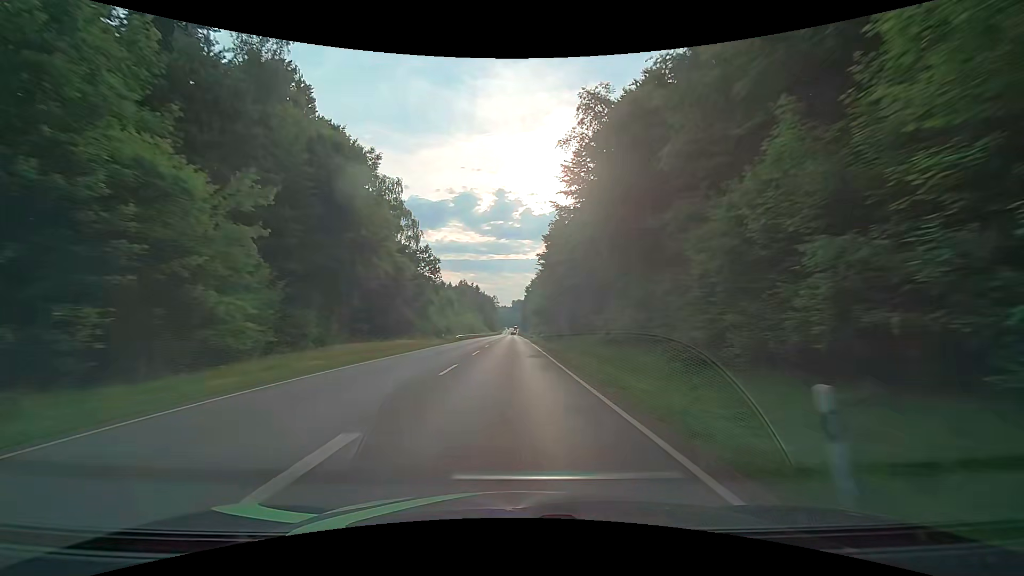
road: secondary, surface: asphalt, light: Day
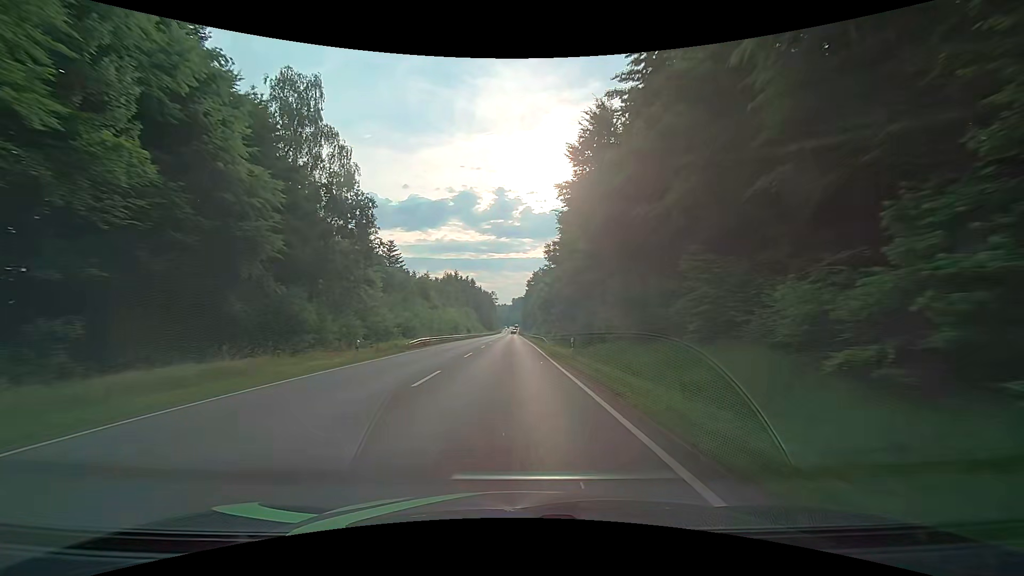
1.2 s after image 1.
(-0.1, +27.1) m; -1°
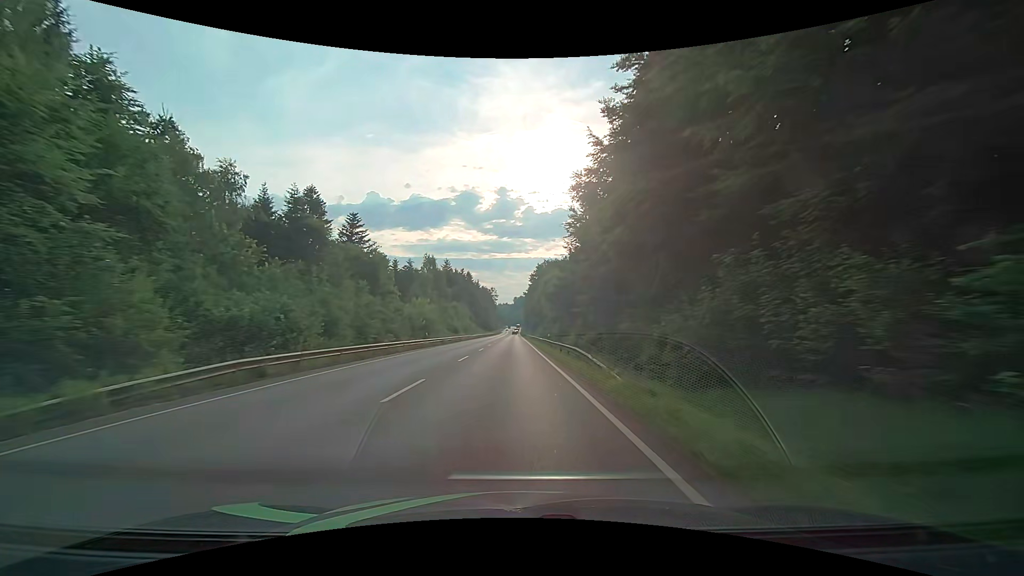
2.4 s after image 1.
(+0.1, +26.4) m; 0°
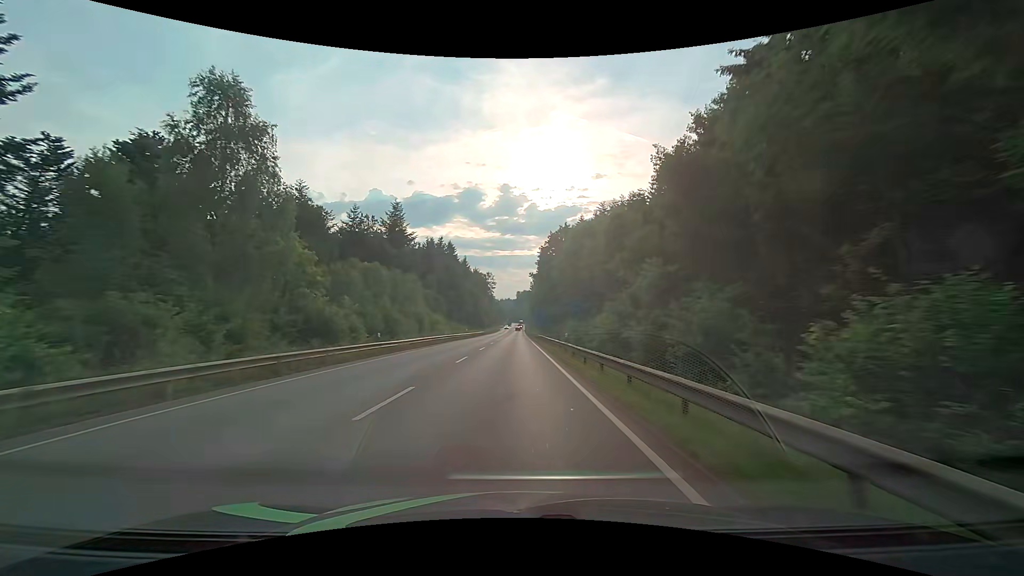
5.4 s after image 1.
(-0.2, +62.0) m; -1°
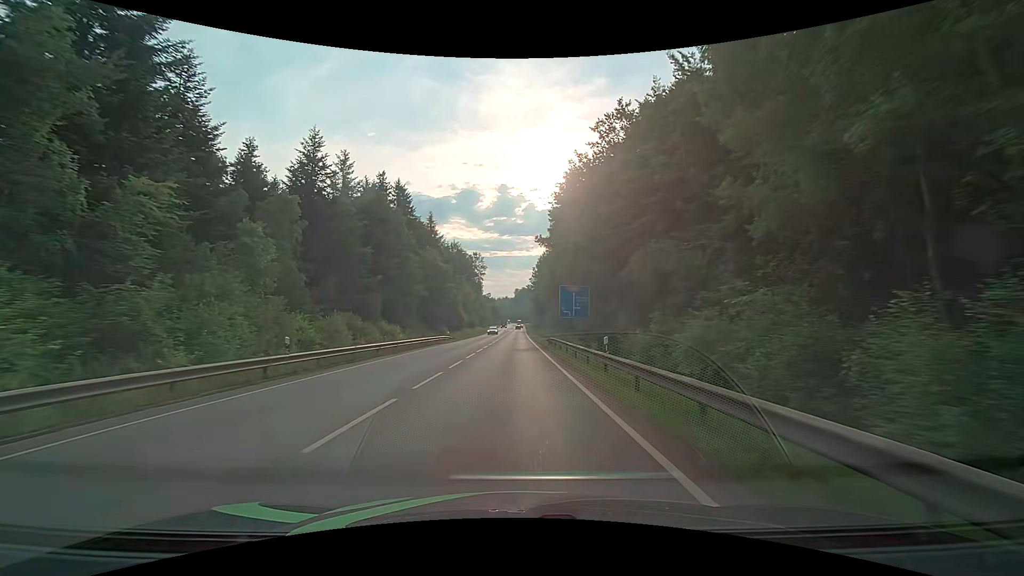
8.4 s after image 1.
(+0.3, +56.9) m; +1°
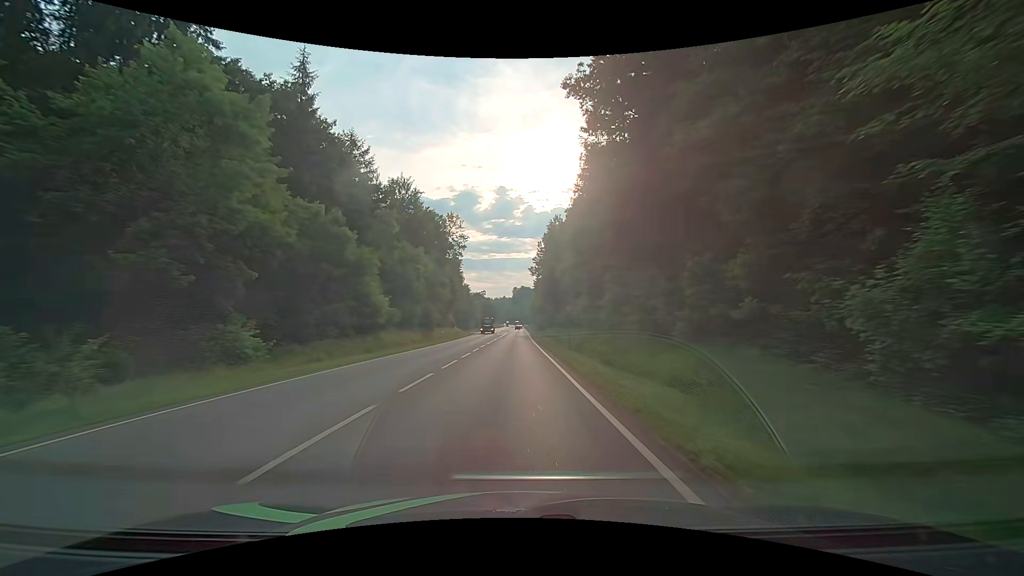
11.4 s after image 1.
(-0.2, +54.8) m; 0°
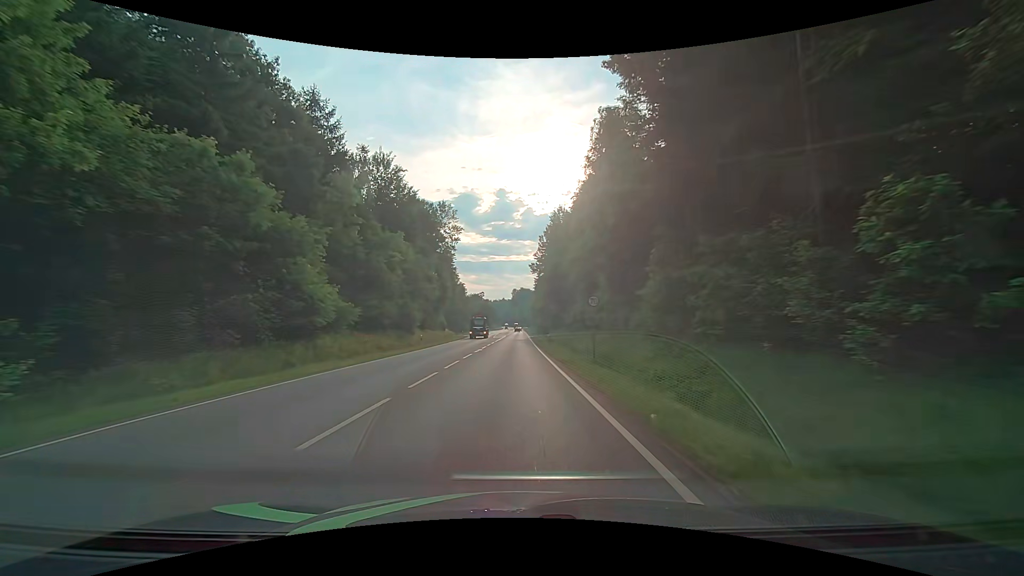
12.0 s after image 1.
(0.0, +10.8) m; 0°
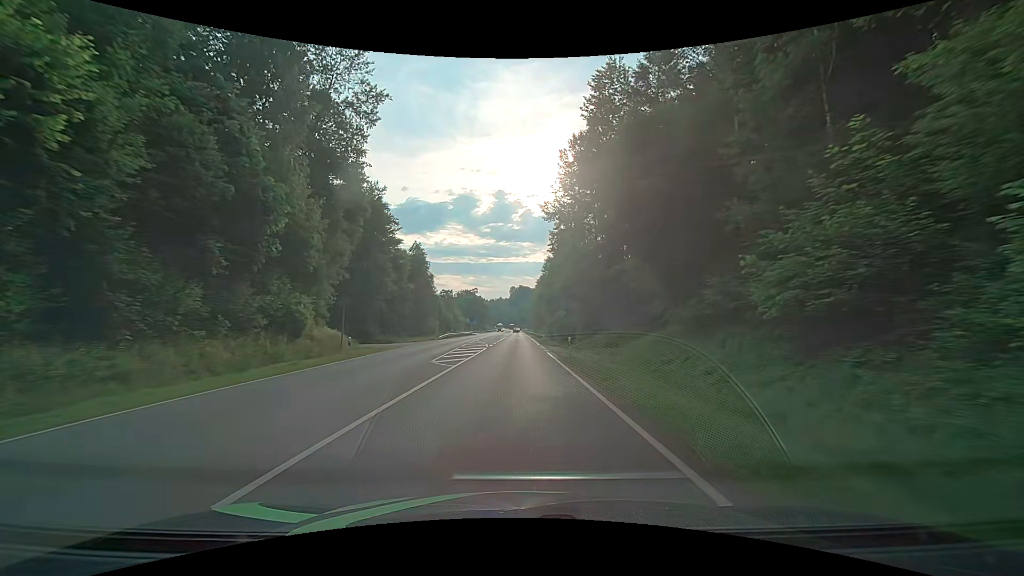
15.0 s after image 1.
(+0.1, +53.8) m; 0°
(0, +10) (0, +20) (0, +30) (0, +40) (0, +50) (0, +60) (+1, +70) (+1, +80) (+1, +90) (+1, +100) m
